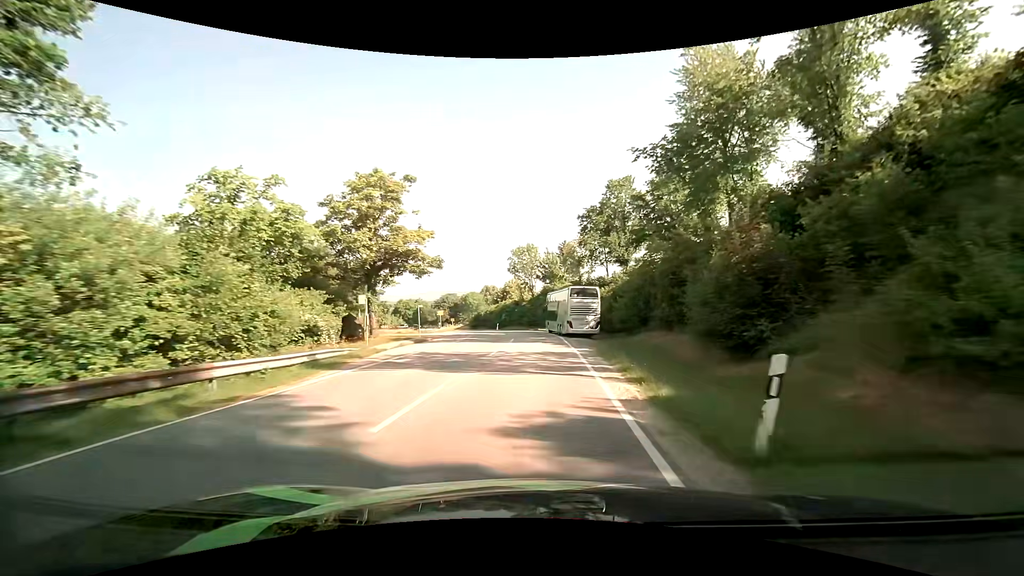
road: tertiary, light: Day
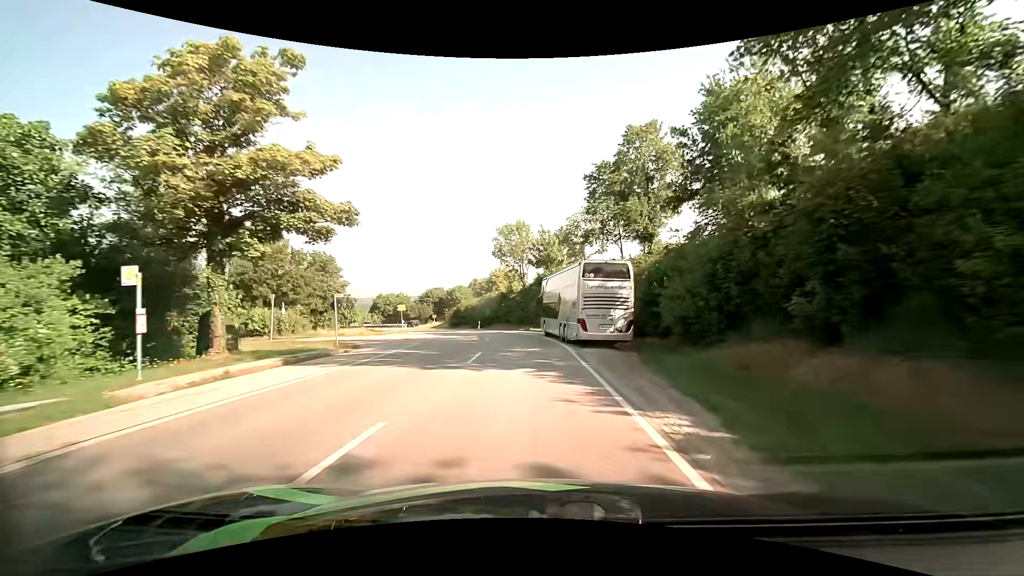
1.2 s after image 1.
(+0.1, +15.7) m; 0°
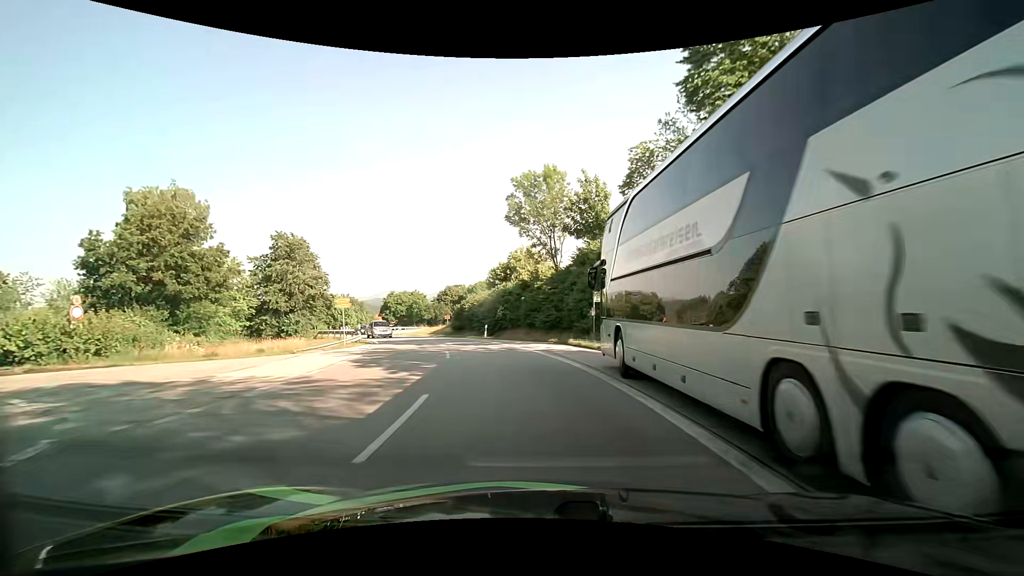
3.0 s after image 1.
(-0.4, +21.9) m; -3°
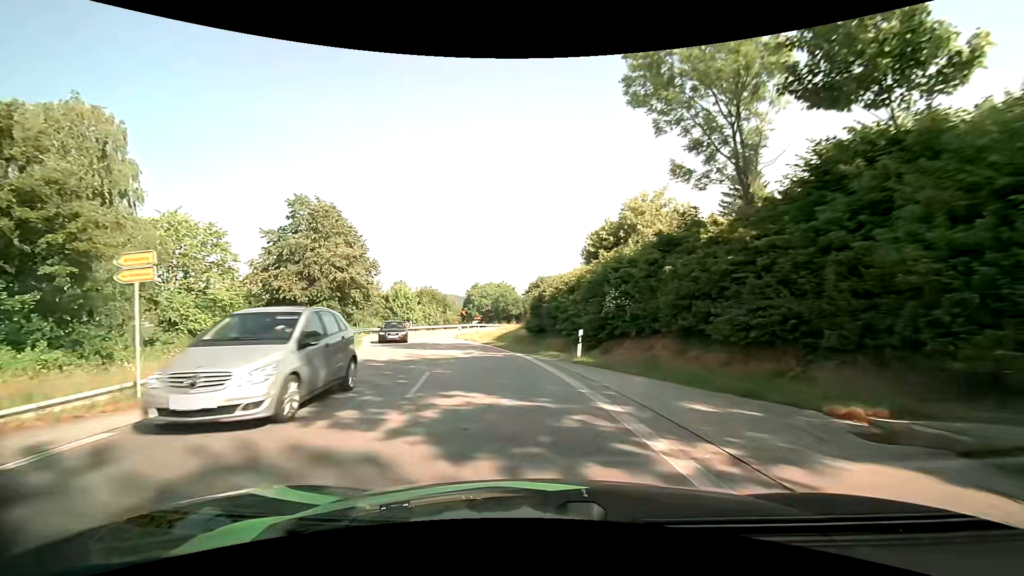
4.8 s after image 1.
(-1.7, +20.8) m; -11°
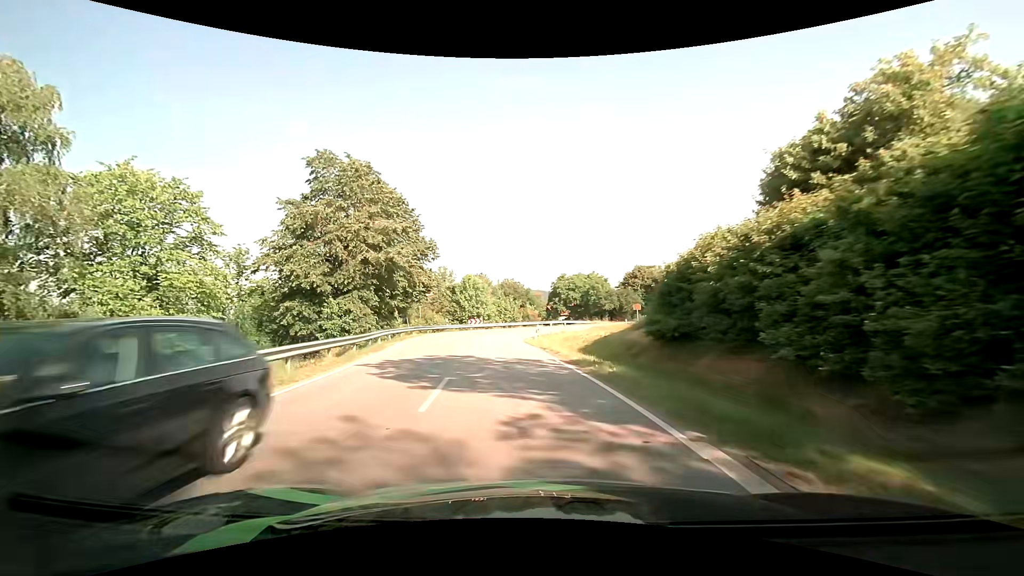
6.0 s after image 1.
(-1.3, +13.9) m; -10°
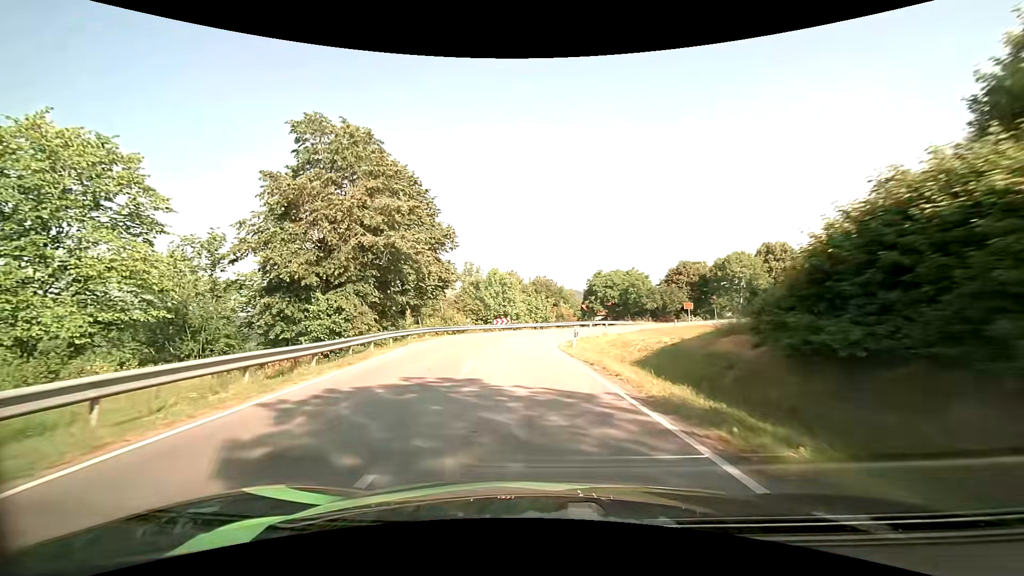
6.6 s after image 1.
(-0.2, +7.0) m; -4°
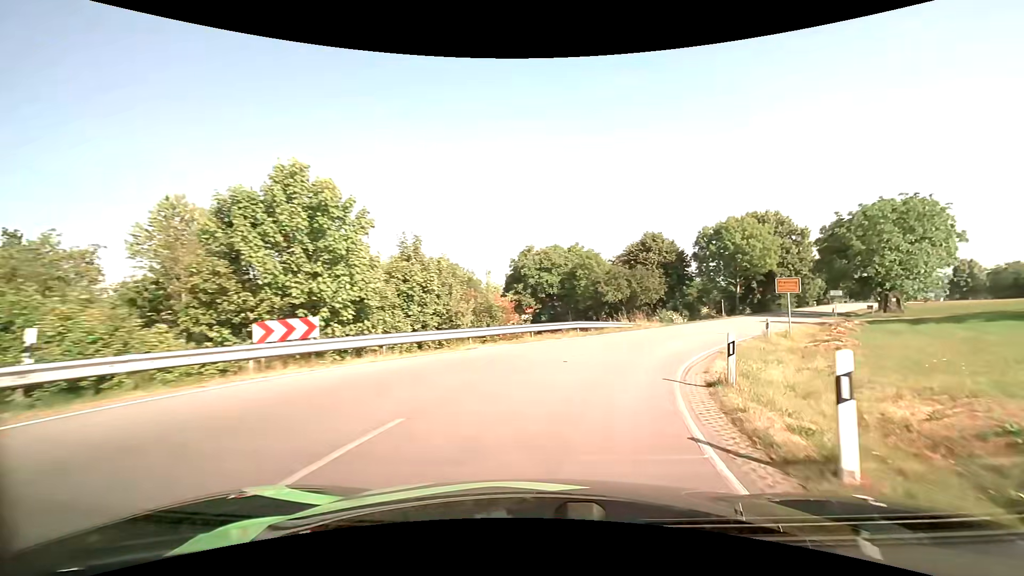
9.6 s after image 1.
(-0.3, +33.6) m; +10°
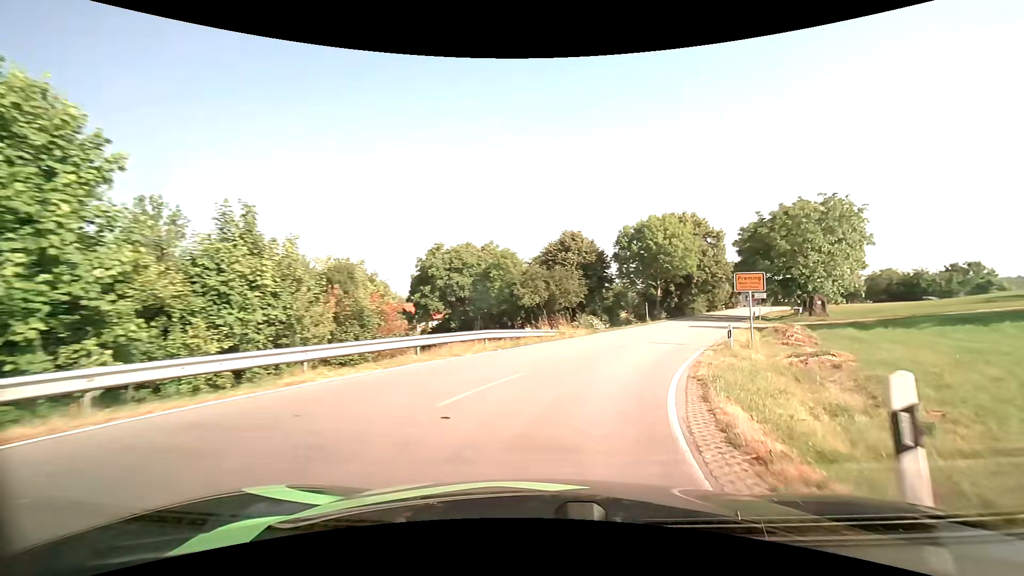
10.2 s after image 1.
(+0.5, +6.5) m; +9°
(+1, +10) (+4, +19) (+8, +29) (+13, +38) (+17, +47) (+21, +56) (+26, +65) (+30, +74) (+35, +82) (+40, +91) m
